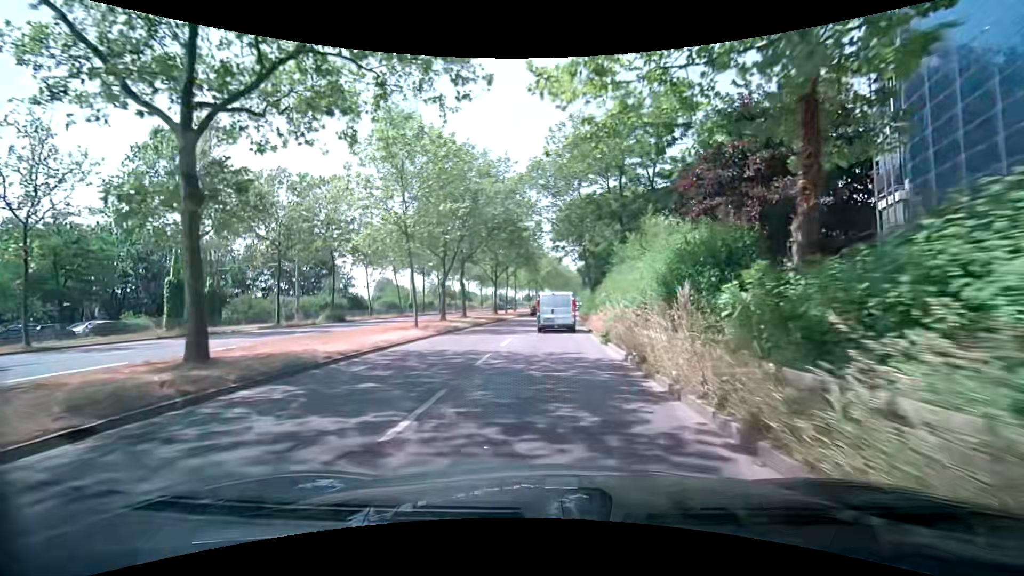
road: secondary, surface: asphalt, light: Day
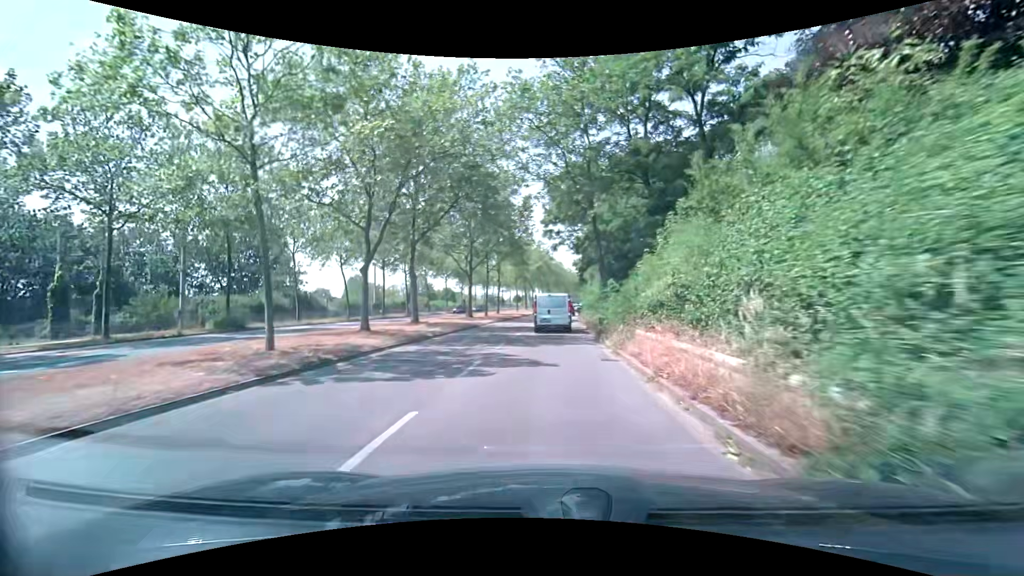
(+0.2, +13.6) m; +2°
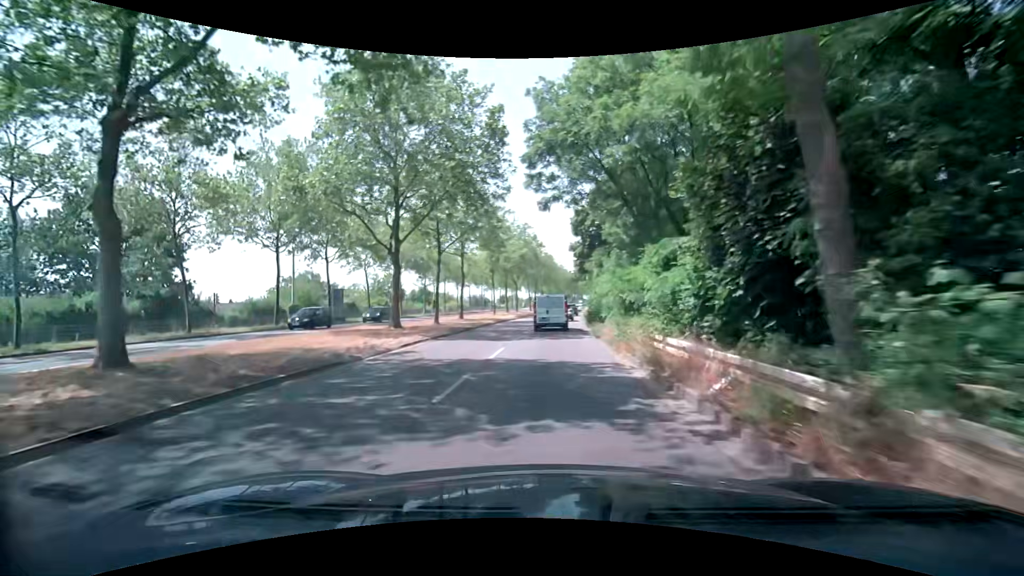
(+0.1, +20.2) m; +1°
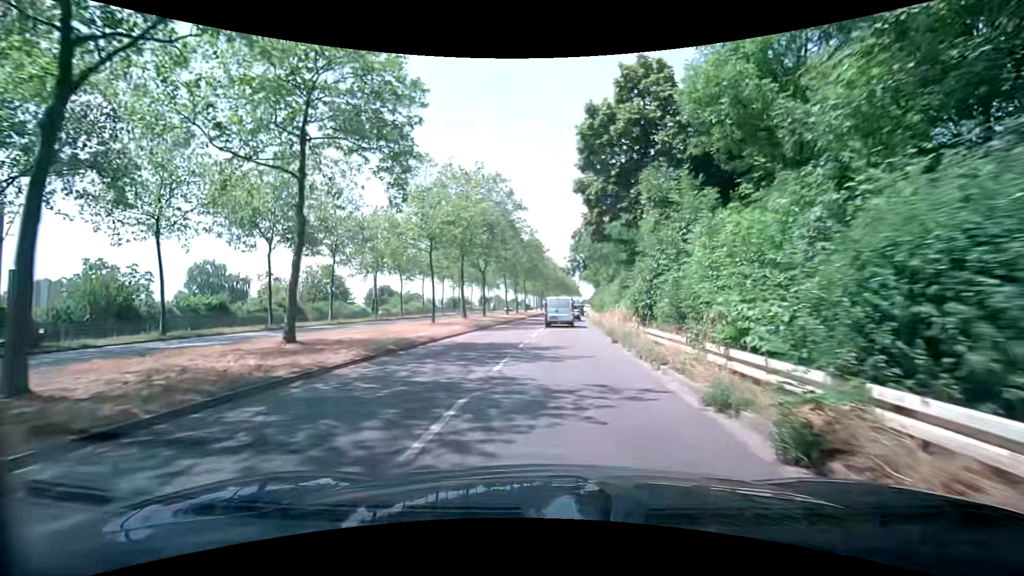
(+0.3, +26.7) m; +1°
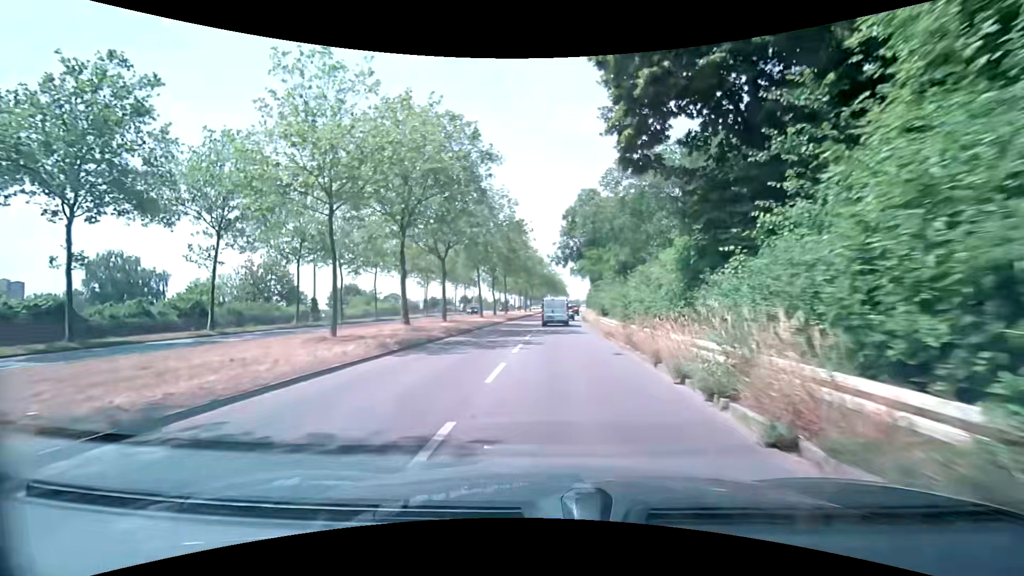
(+0.1, +13.7) m; +2°
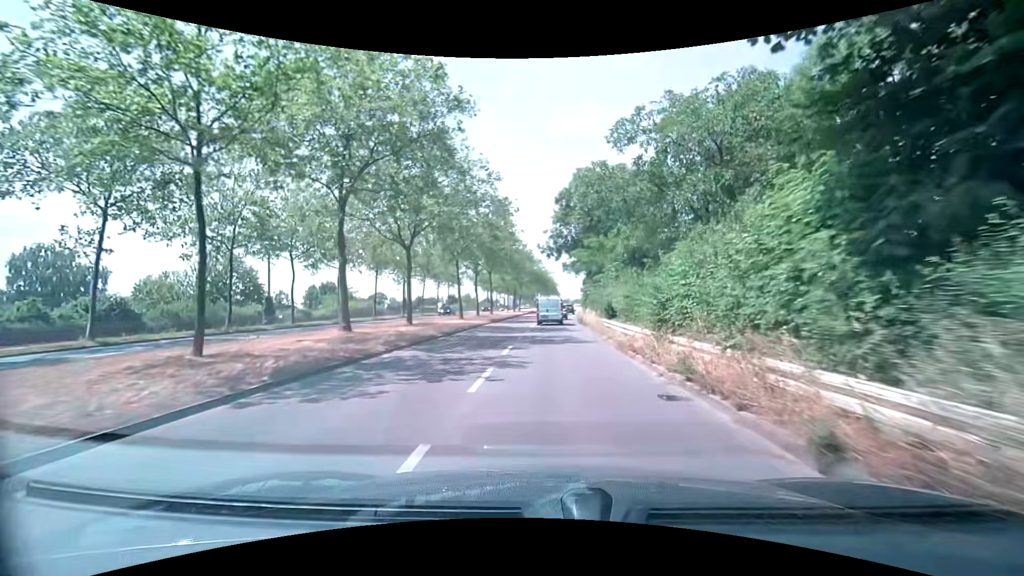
(0.0, +7.0) m; +1°
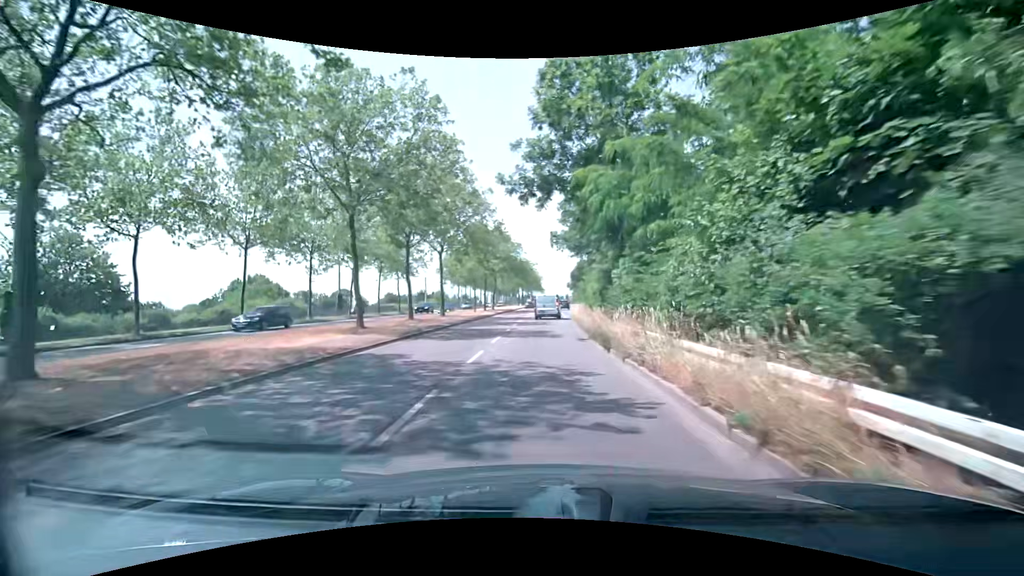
(+0.3, +21.2) m; +2°
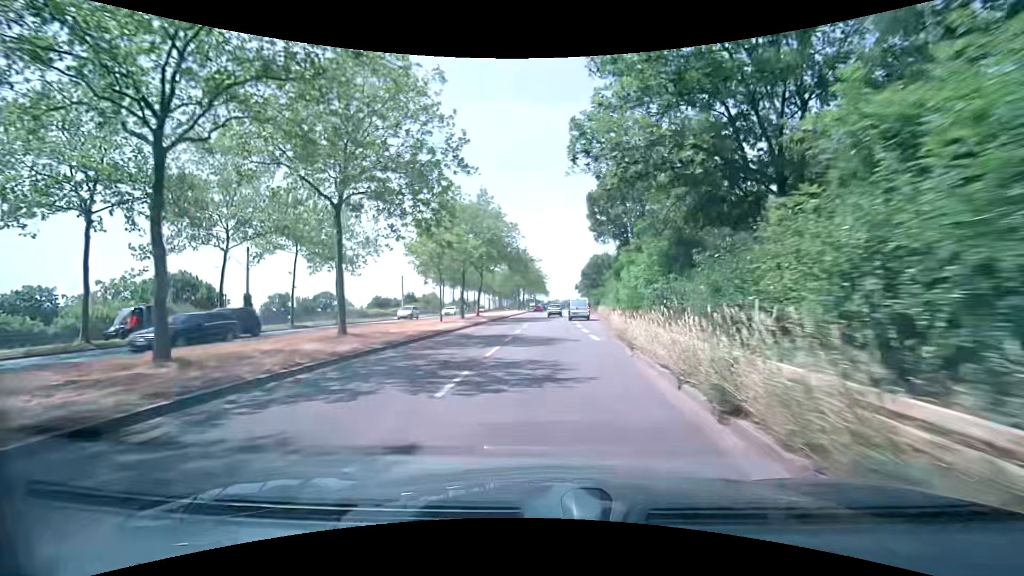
(-0.2, +21.5) m; -1°
(0, +10) (0, +20) (0, +30) (0, +40) (0, +50) (+1, +60) (+1, +70) (+1, +80) (+1, +90) (+2, +100) m
